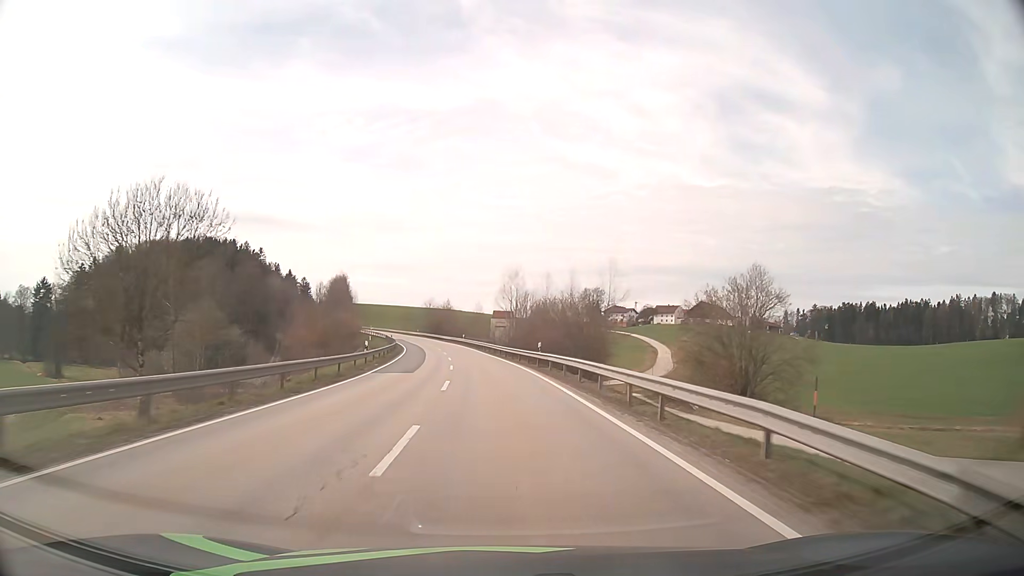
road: secondary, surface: asphalt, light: Day
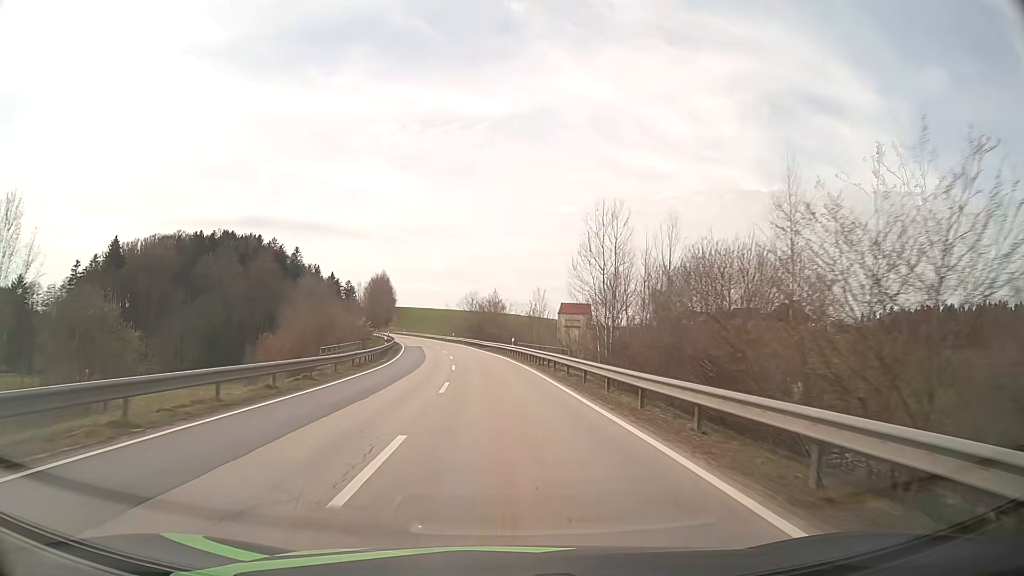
(-1.7, +37.4) m; -5°
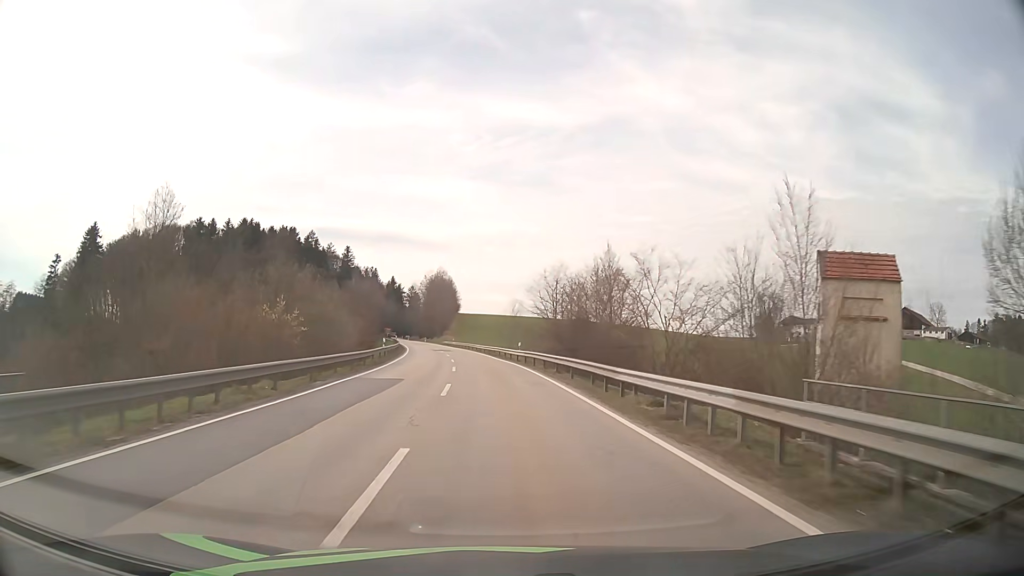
(-2.9, +49.2) m; -7°
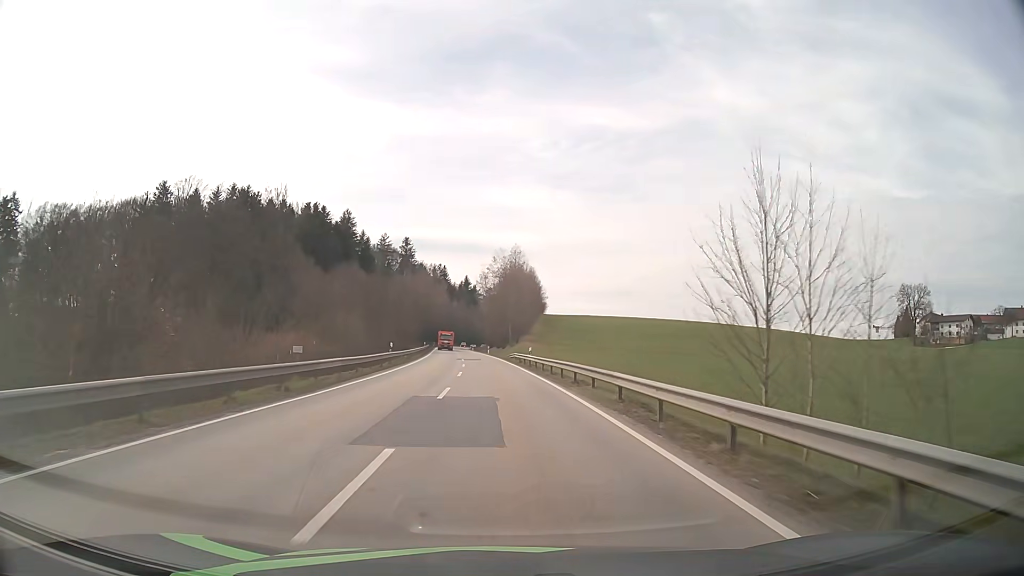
(-3.7, +60.2) m; -7°
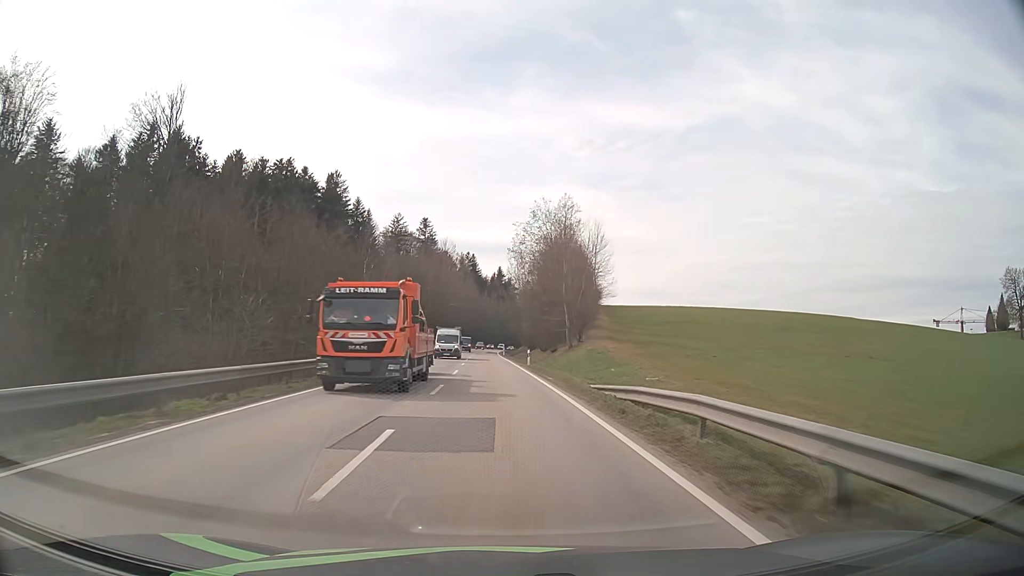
(-1.3, +47.5) m; -3°
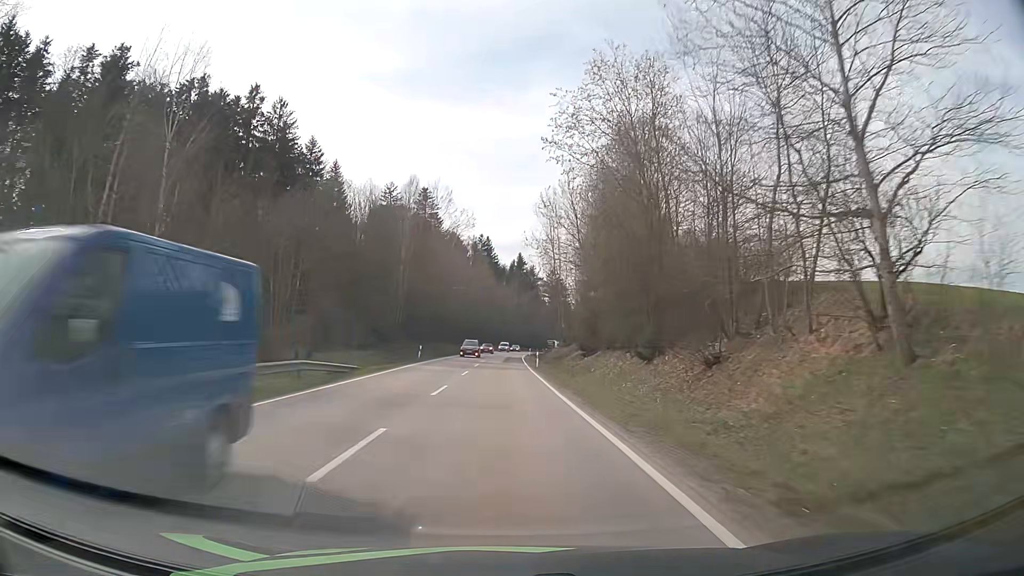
(-1.0, +47.3) m; -2°
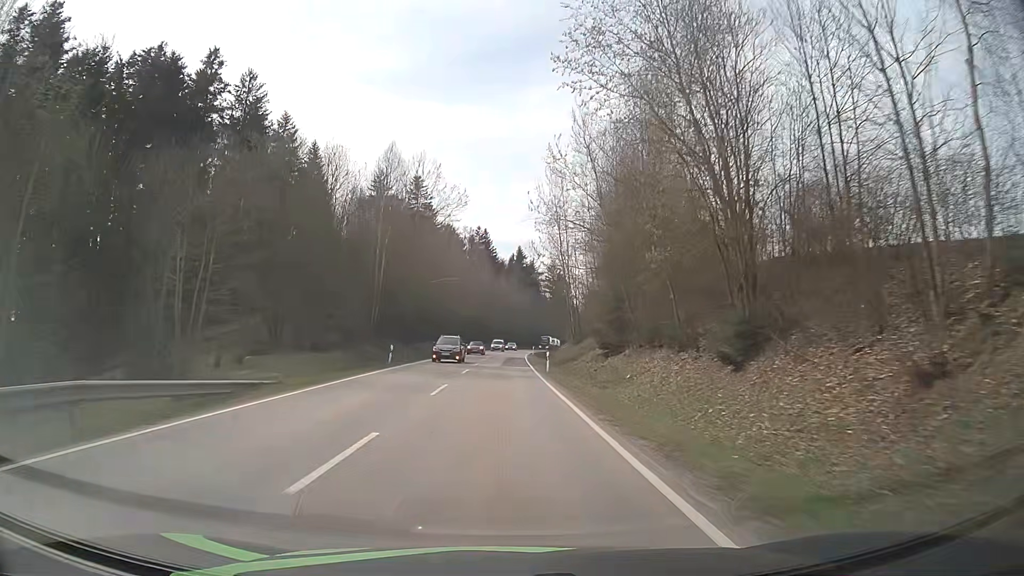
(0.0, +11.9) m; 0°
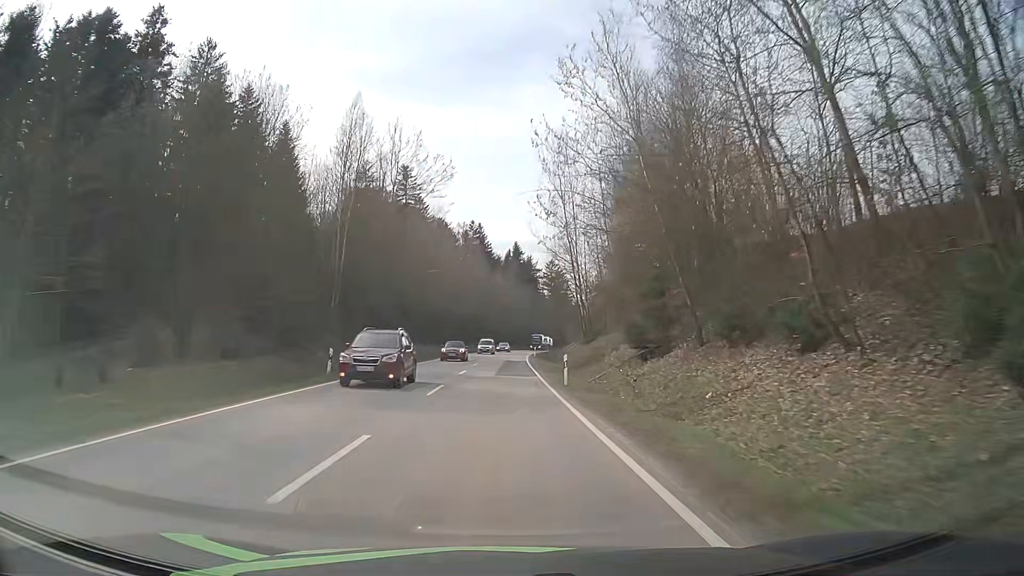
(0.0, +12.0) m; 0°
(0, +10) (0, +20) (0, +30) (0, +40) (0, +50) (0, +60) (+1, +70) (+1, +80) (+2, +90) (+2, +100) m
